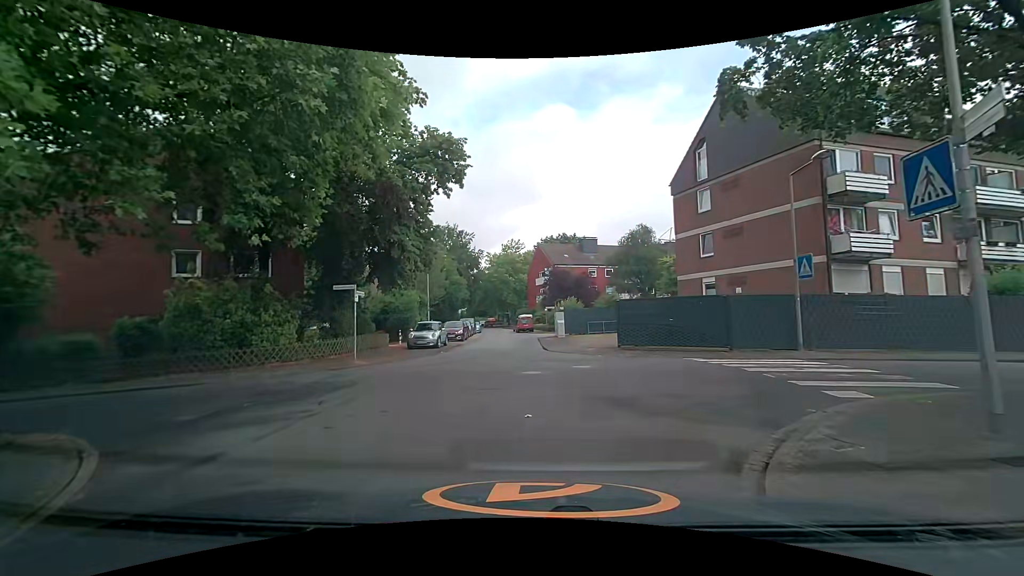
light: Day
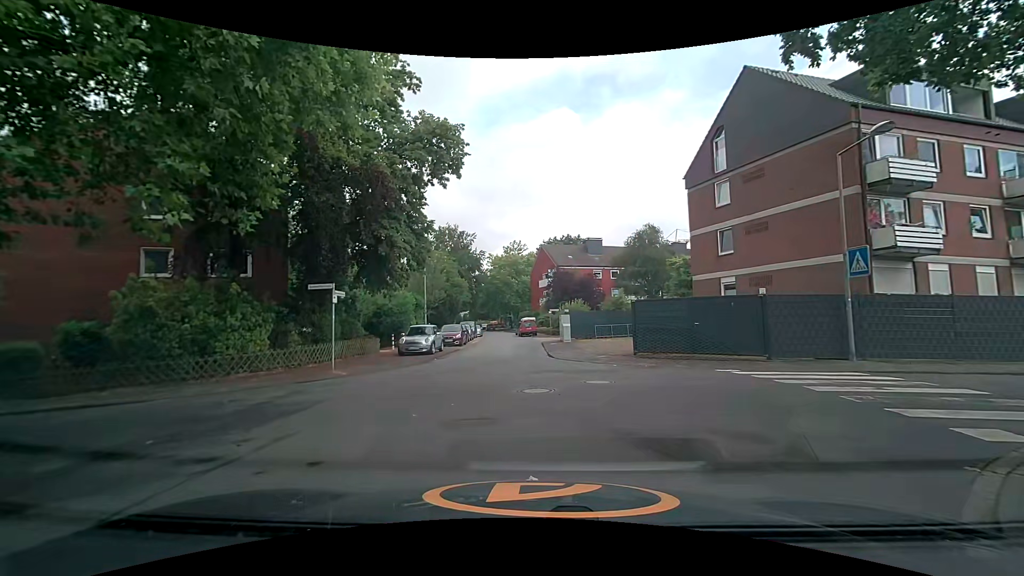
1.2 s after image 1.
(0.0, +2.4) m; -2°
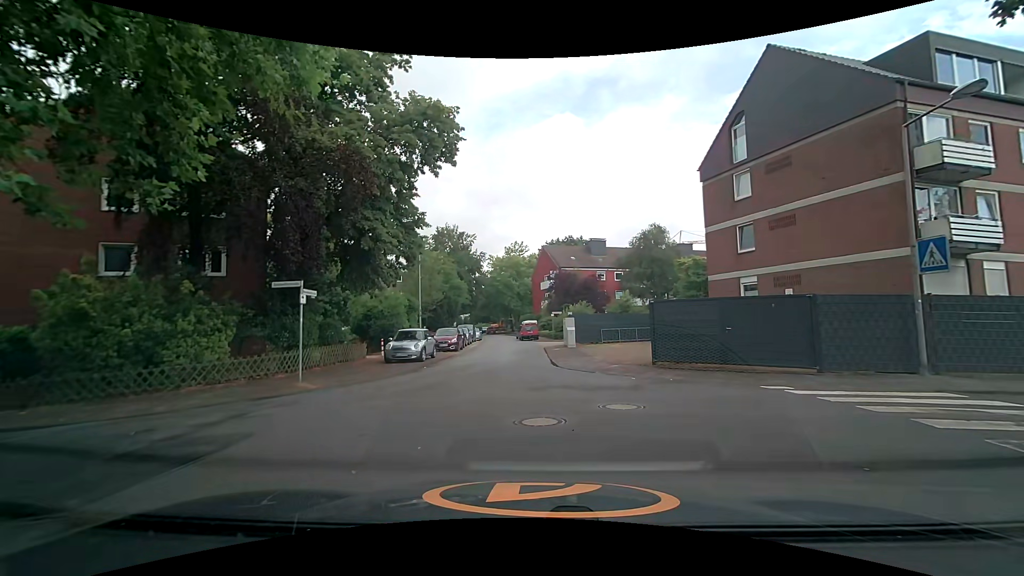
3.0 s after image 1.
(0.0, +2.4) m; 0°
